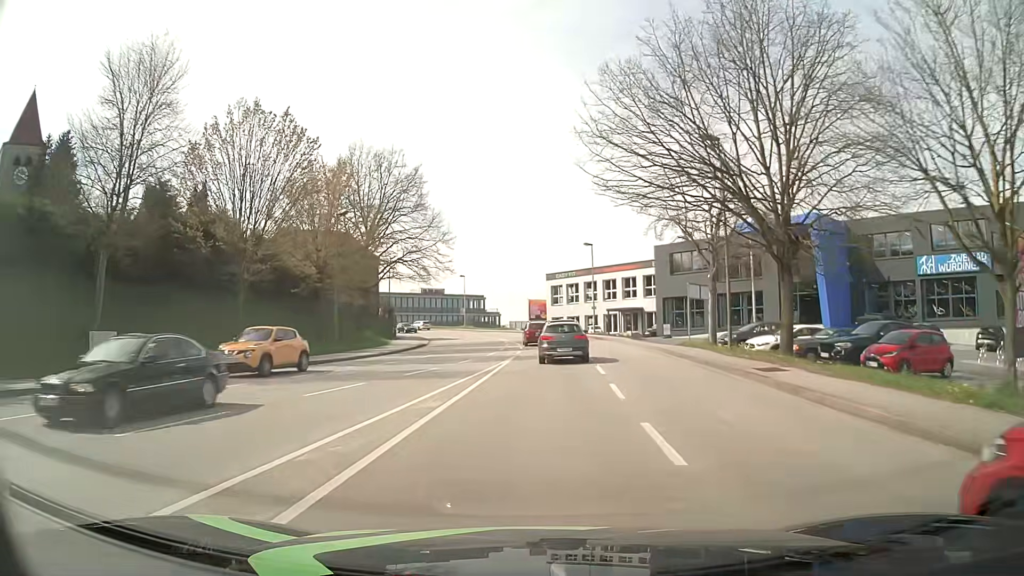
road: tertiary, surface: asphalt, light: Day
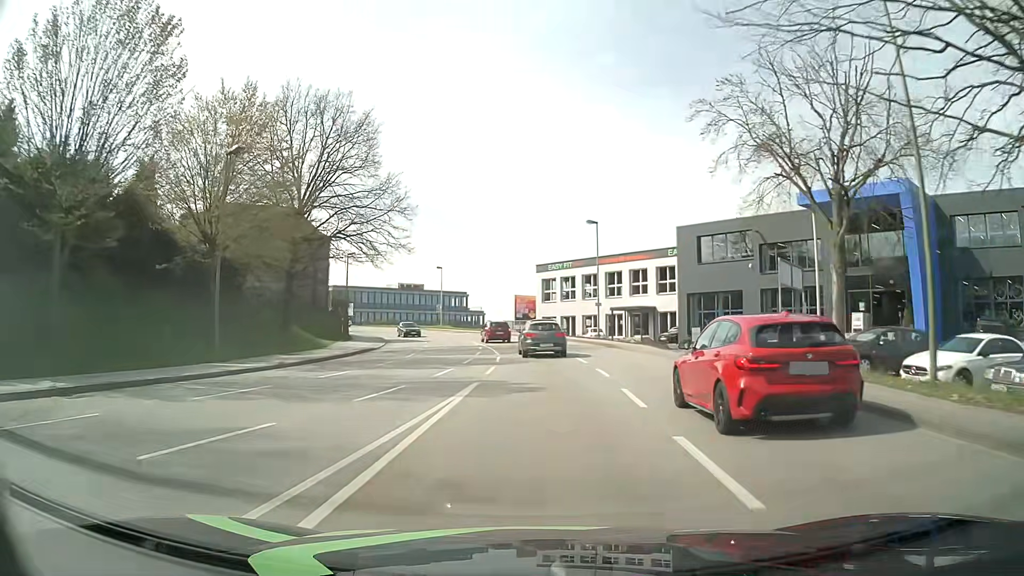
(+0.1, +13.6) m; +1°
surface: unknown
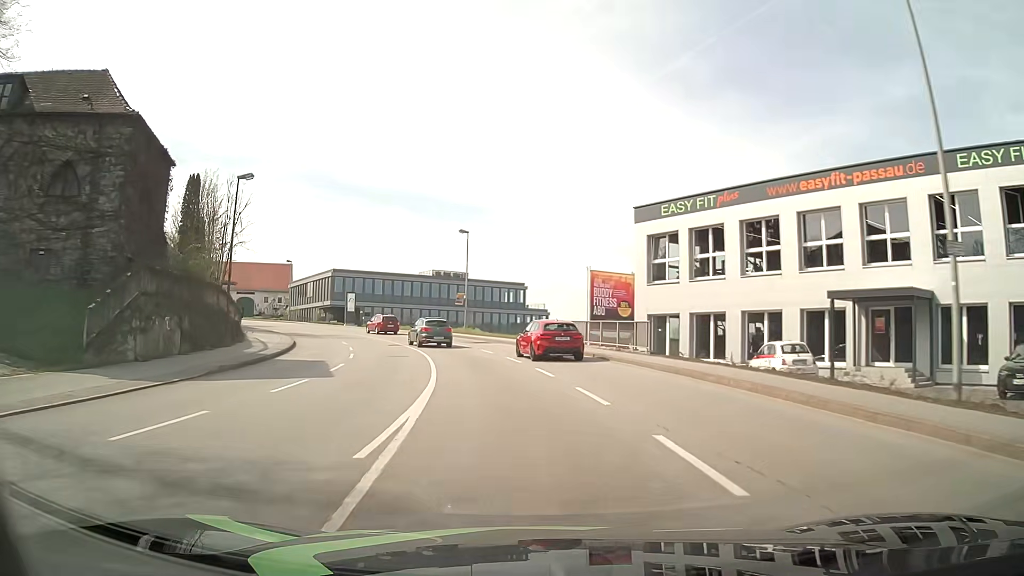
(-0.7, +35.7) m; -6°
(0, +10) (-1, +20) (-3, +30) (-6, +39) (-10, +48) (-15, +57) (-21, +65) (-28, +73) (-35, +80) (-42, +86) m
